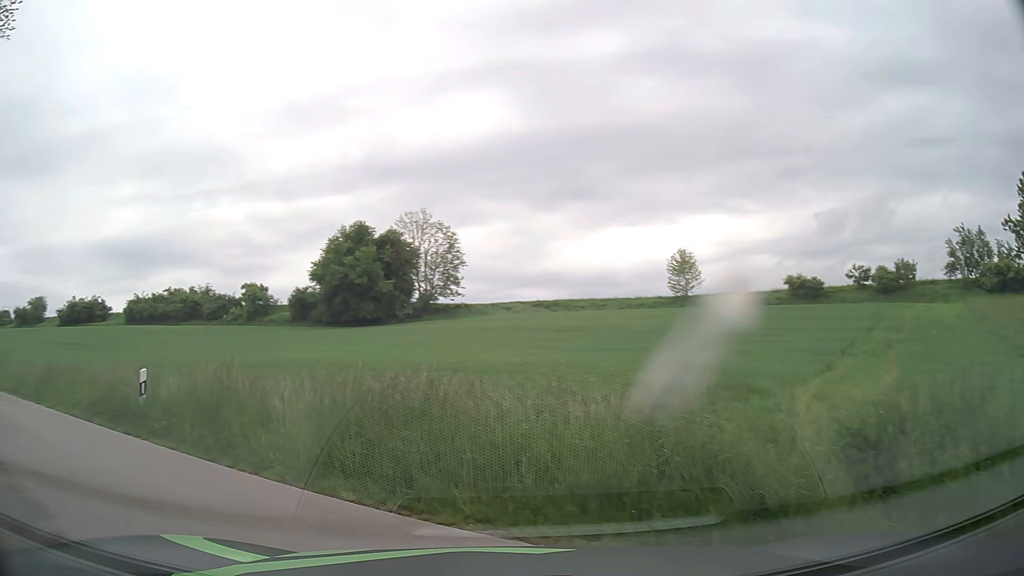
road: residential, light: Day
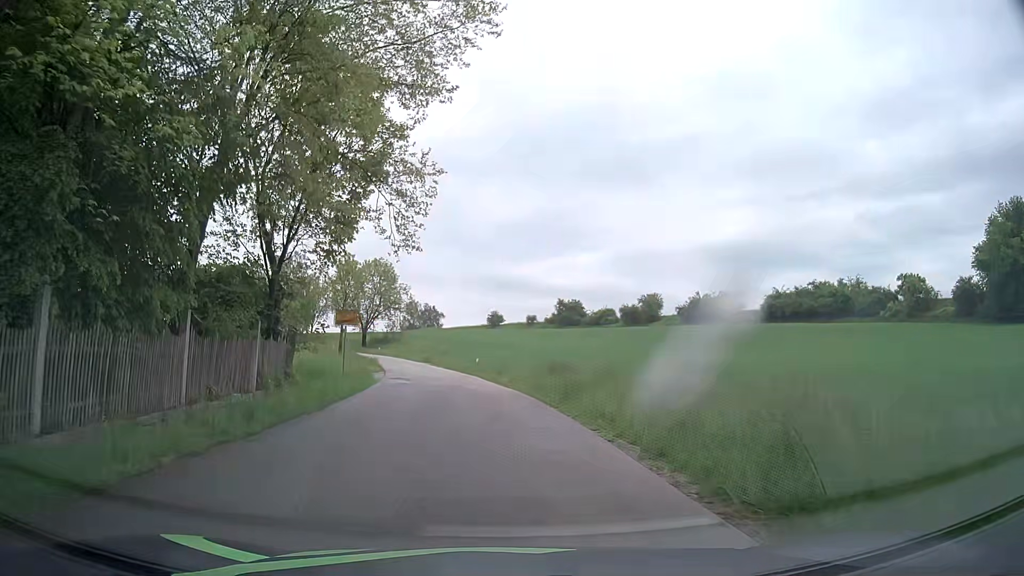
(-8.8, +12.4) m; -50°
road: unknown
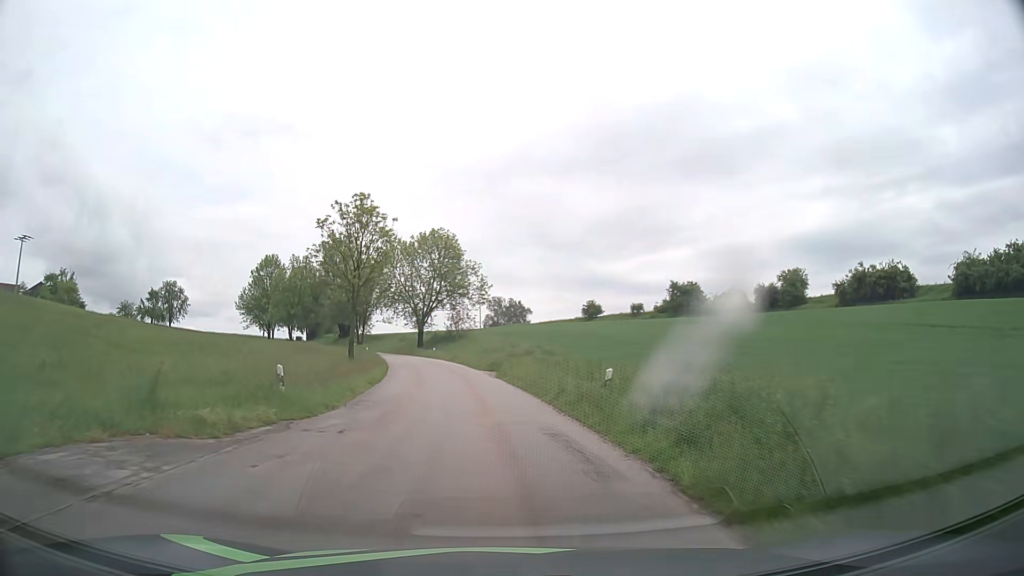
(-2.0, +32.4) m; -8°
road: tertiary
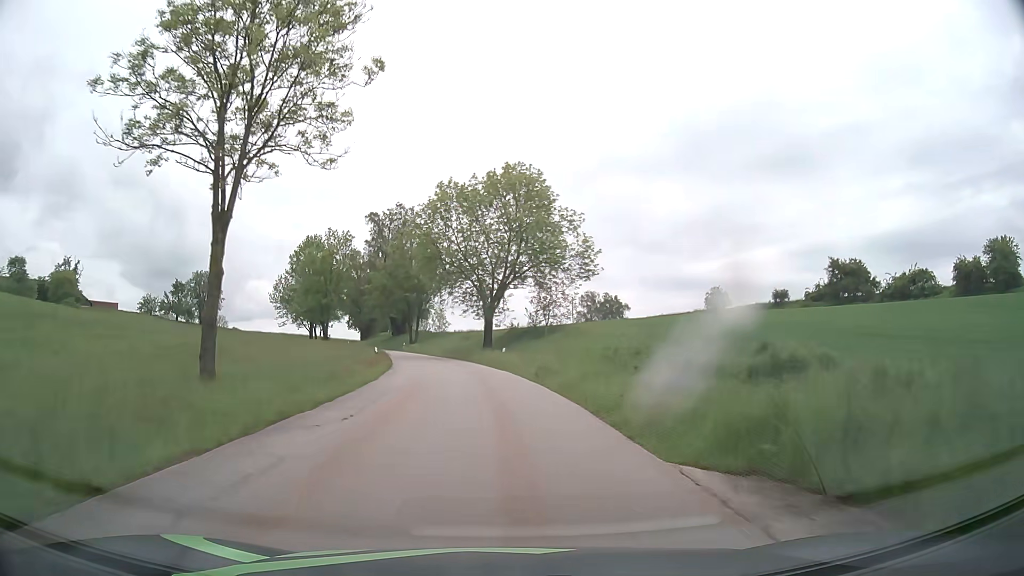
(-2.4, +33.6) m; -7°
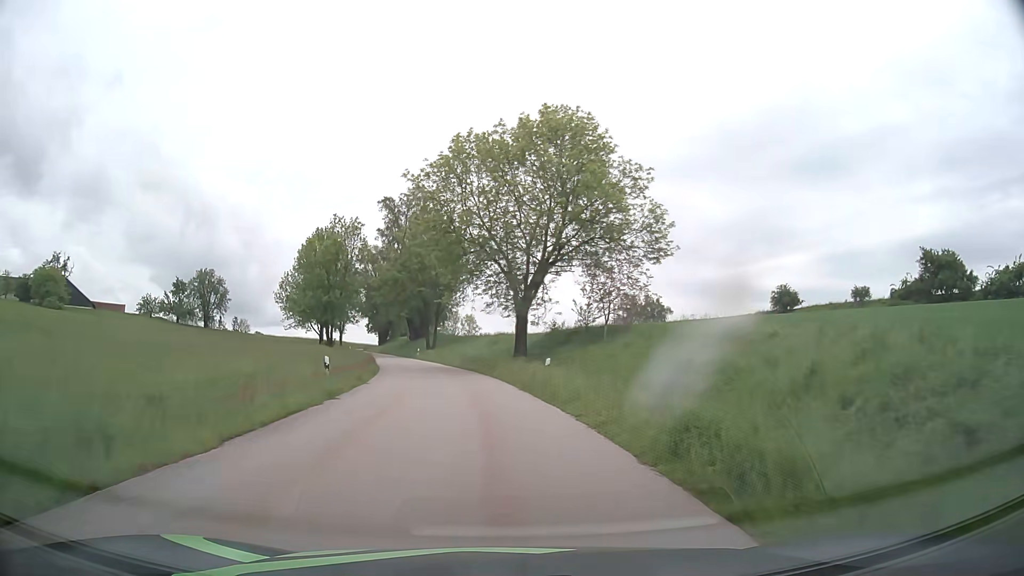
(-0.4, +16.2) m; -3°
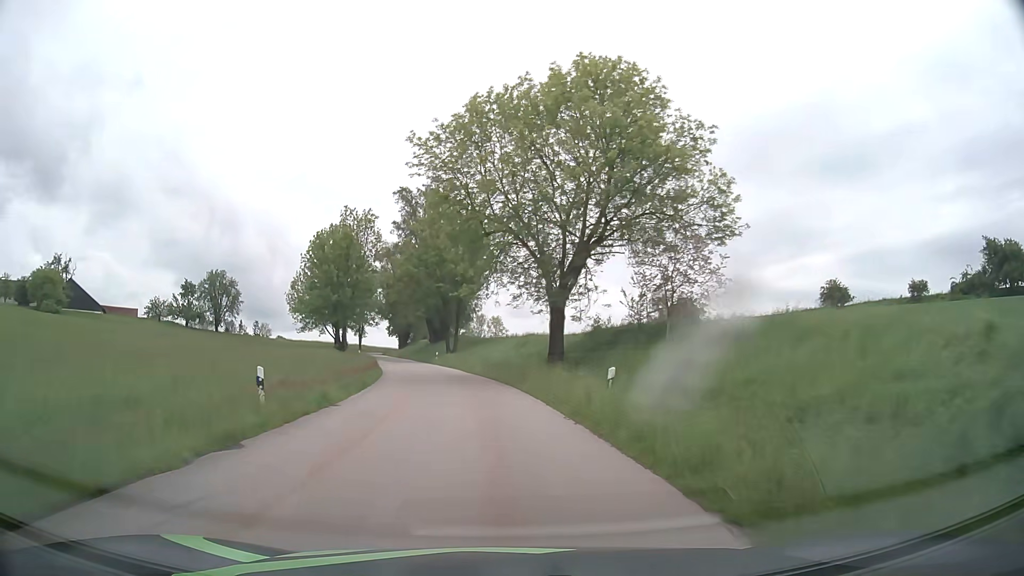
(-0.1, +8.3) m; -2°
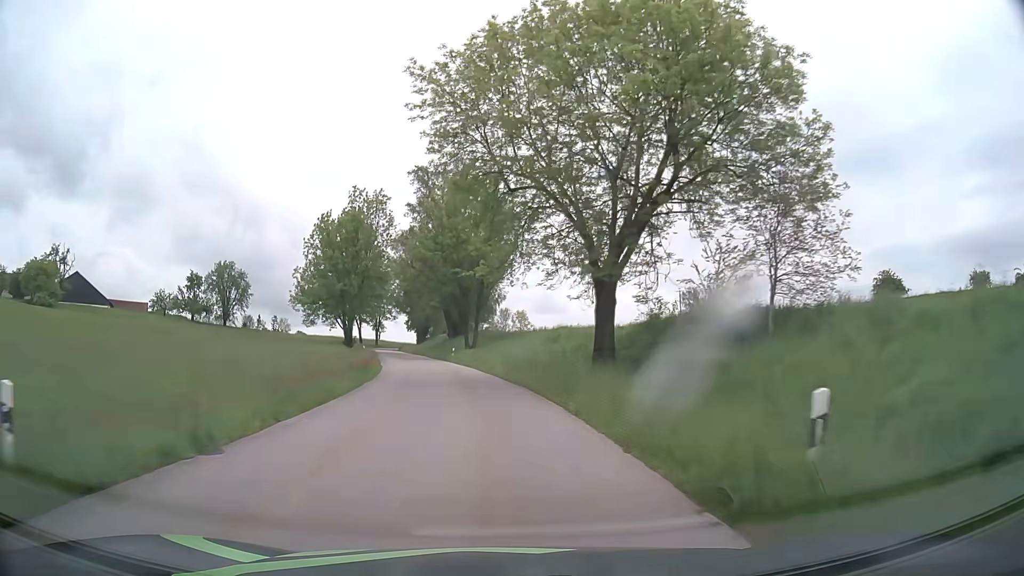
(-0.2, +8.6) m; -2°
